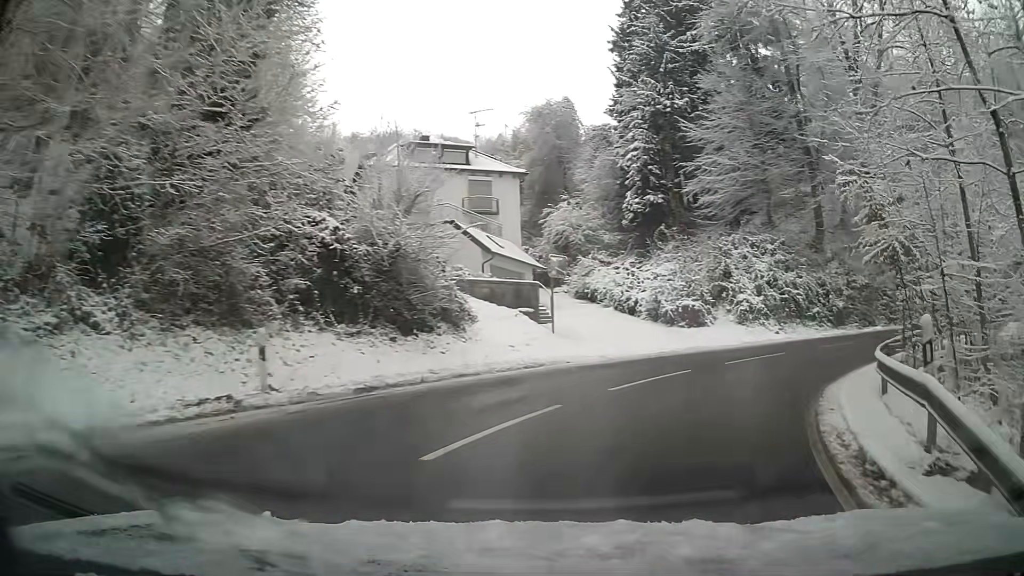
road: tertiary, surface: asphalt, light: Day
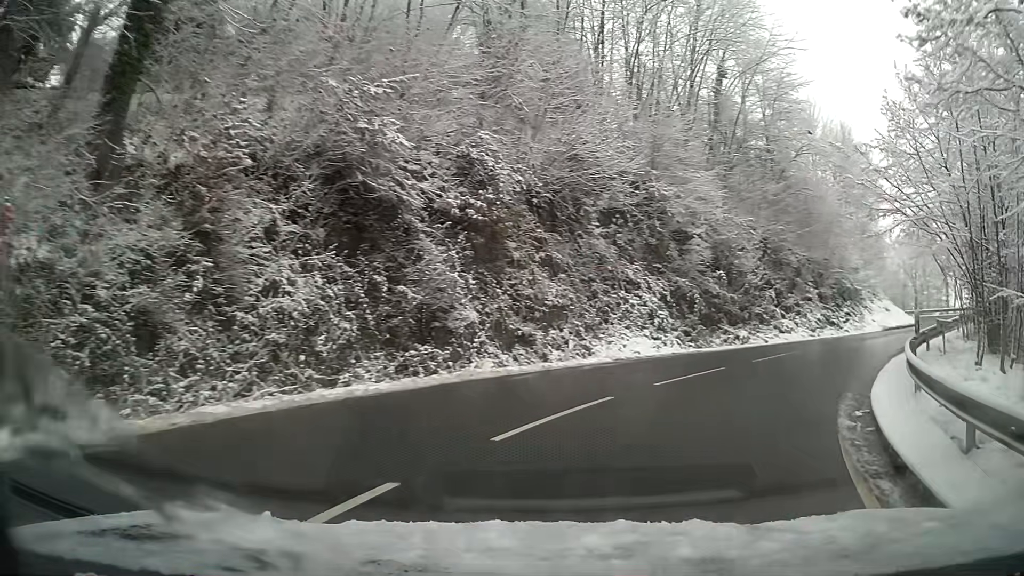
(+13.3, +22.8) m; +62°
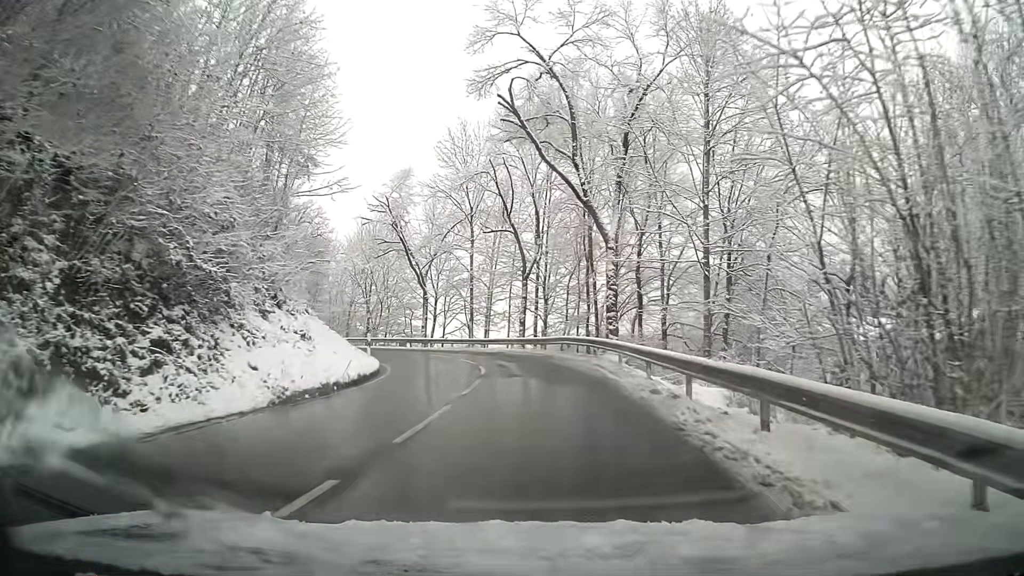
(+12.7, +25.0) m; +42°
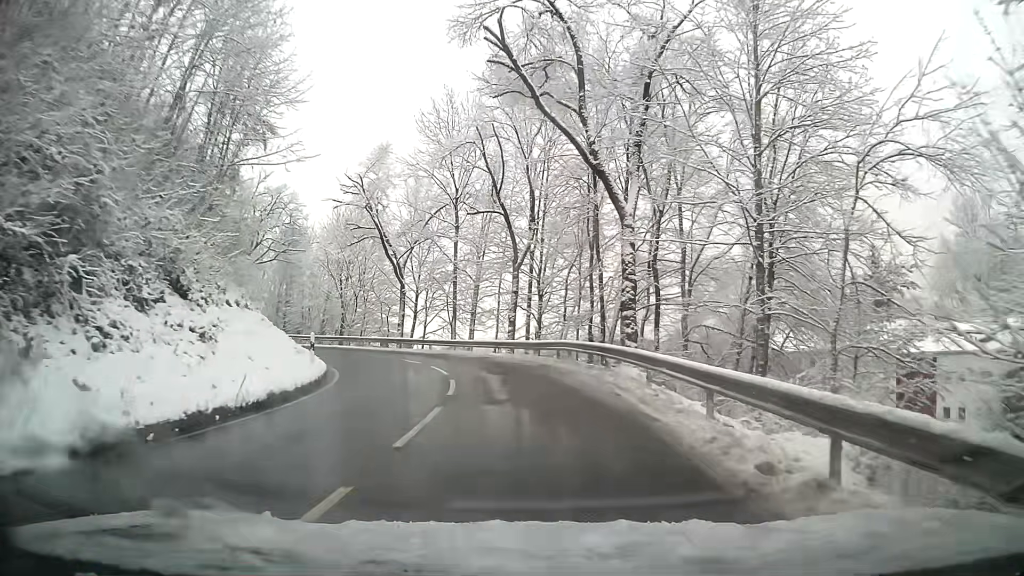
(0.0, +6.1) m; -1°
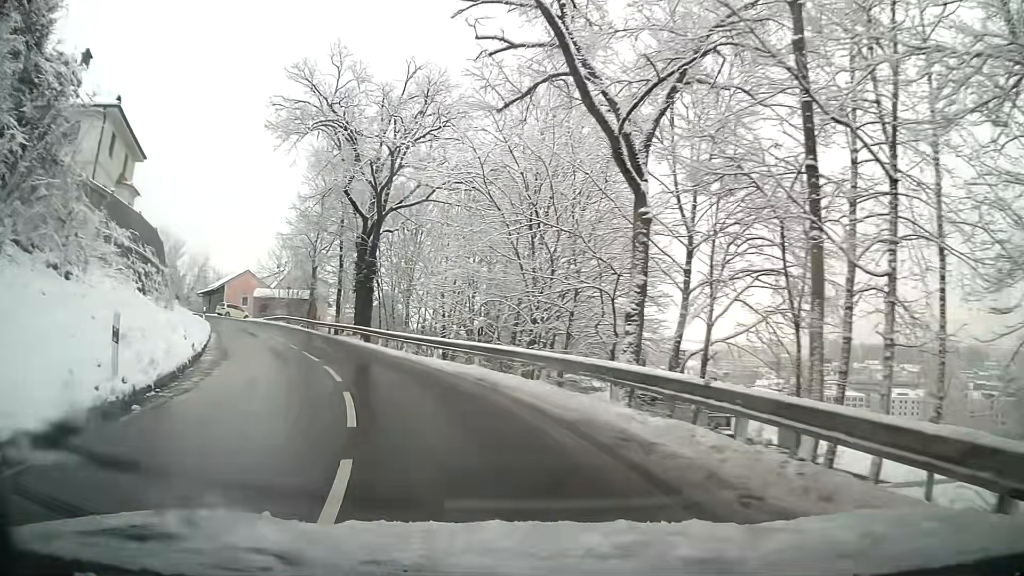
(-4.9, +28.3) m; -27°
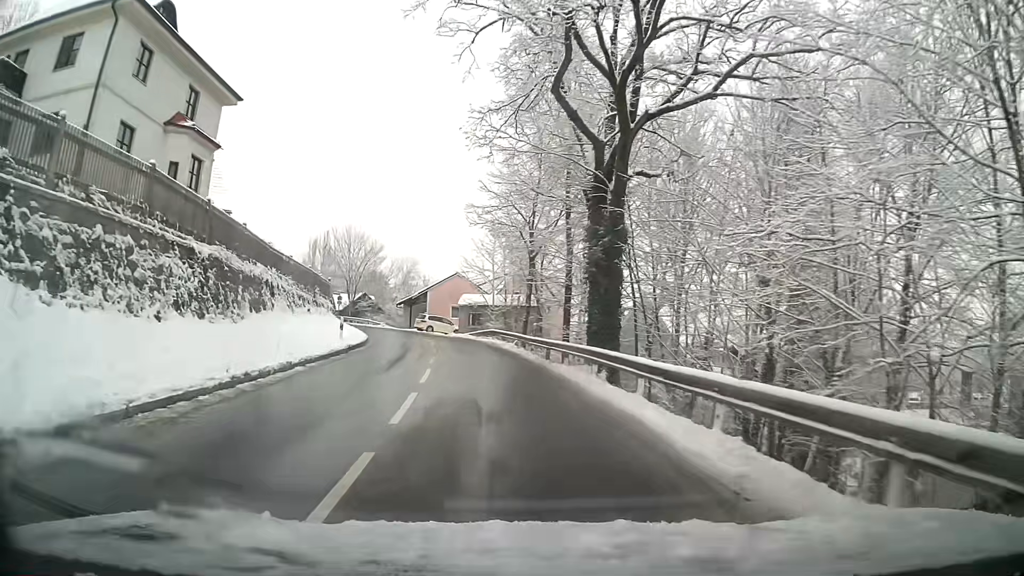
(-3.3, +17.6) m; -19°
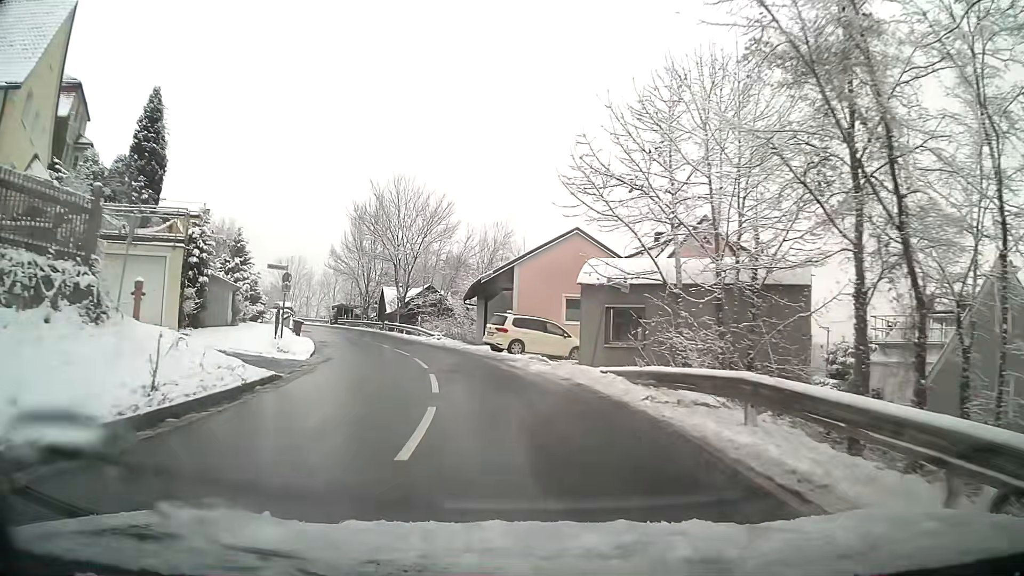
(-3.4, +32.4) m; -11°
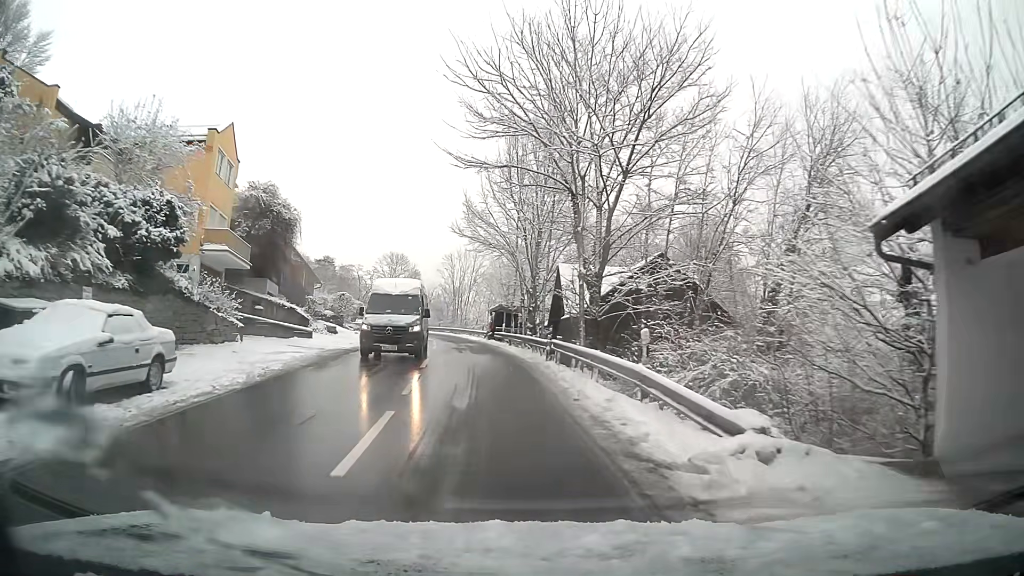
(-4.7, +30.3) m; -17°
(0, +10) (-1, +20) (-2, +30) (-4, +40) (-6, +50) (-8, +59) (-11, +69) (-15, +78) (-19, +87) (-22, +97) m
